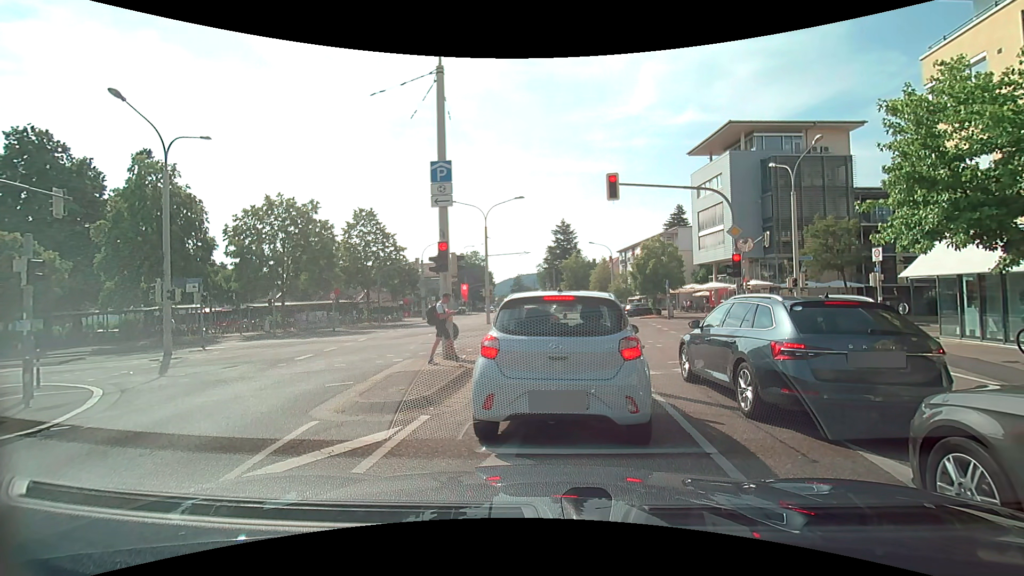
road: tertiary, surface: asphalt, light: Day
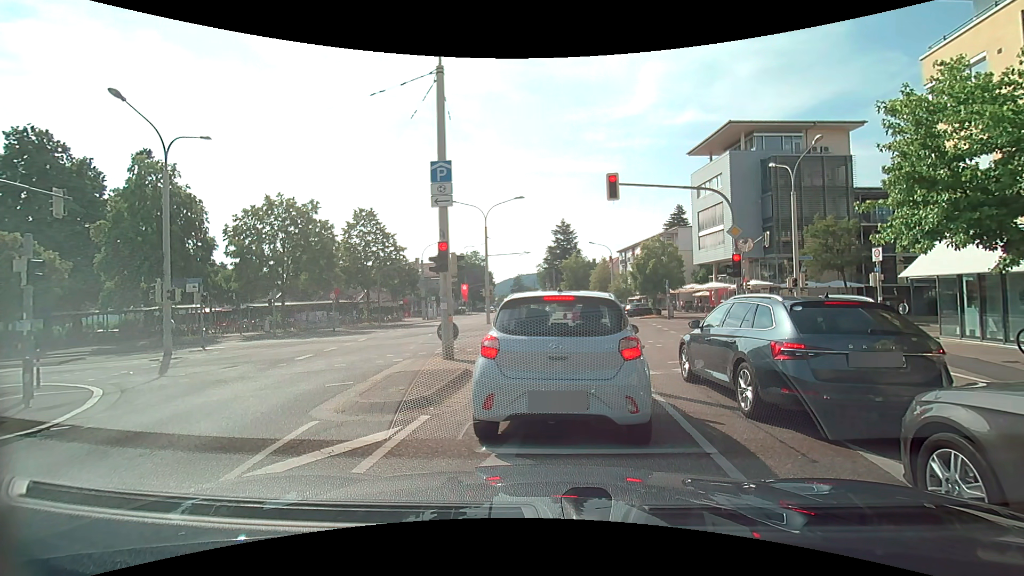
(0.0, 0.0) m; 0°
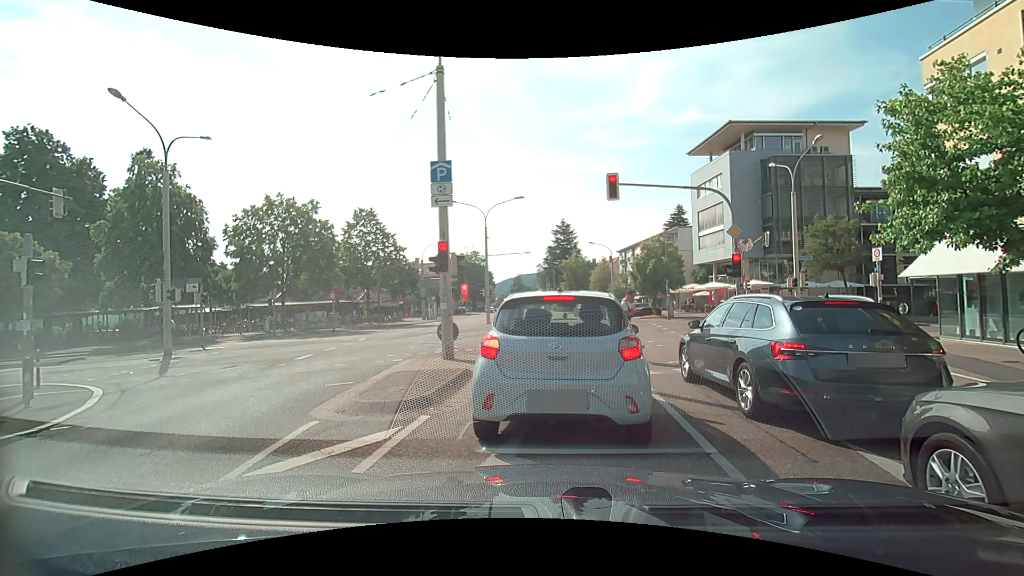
(0.0, 0.0) m; 0°
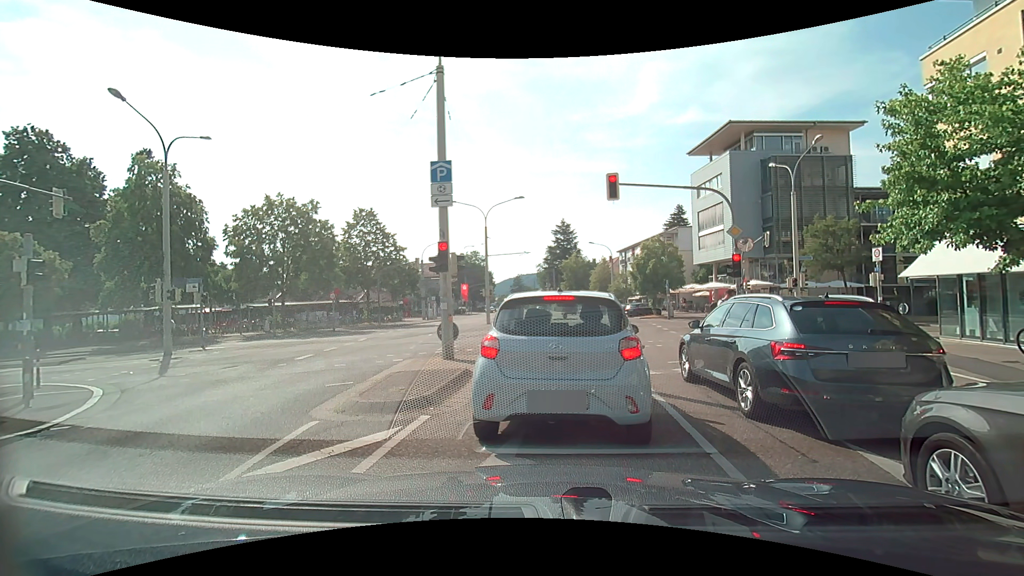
(0.0, 0.0) m; 0°
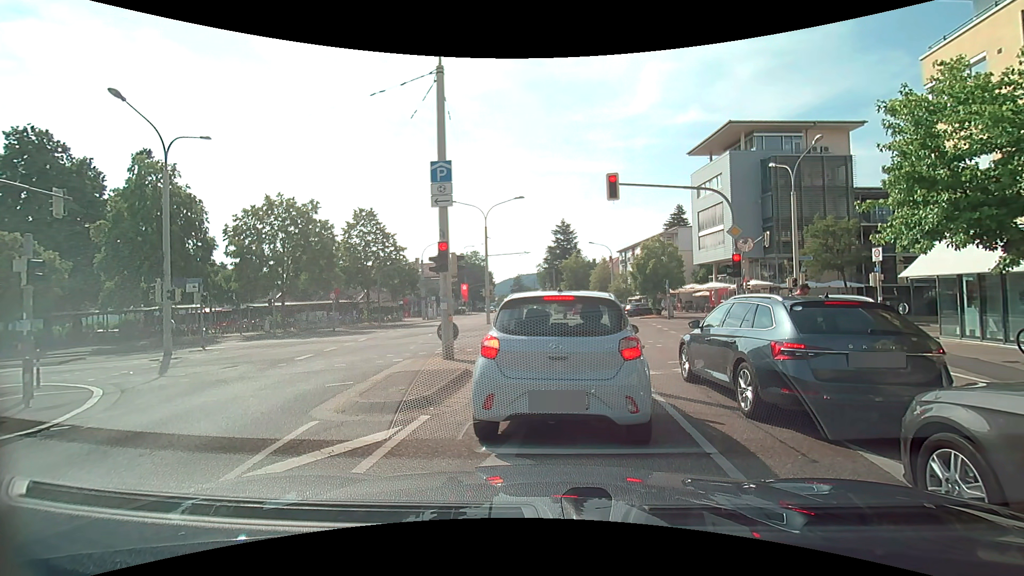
(0.0, 0.0) m; 0°
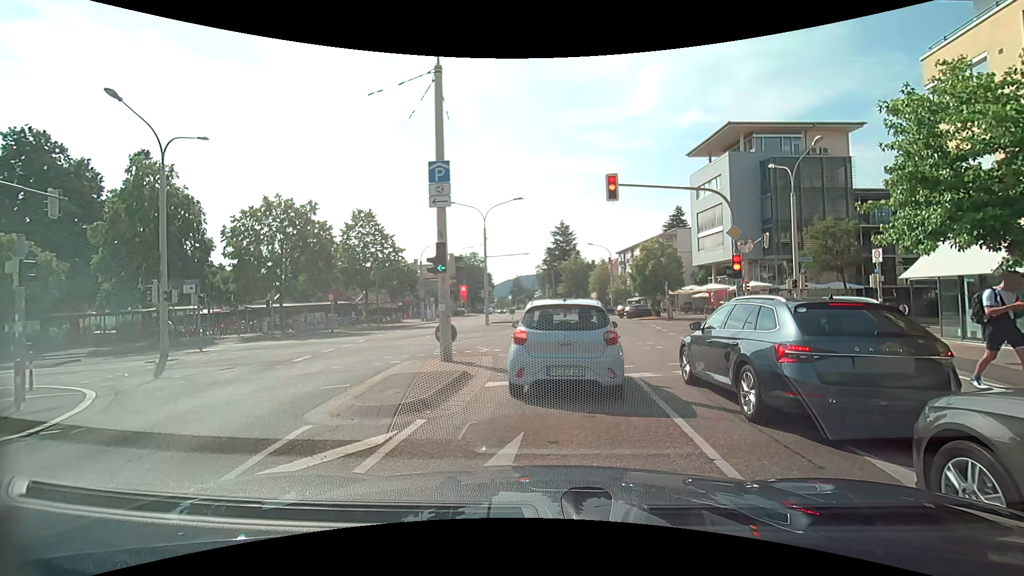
(0.0, +0.1) m; 0°
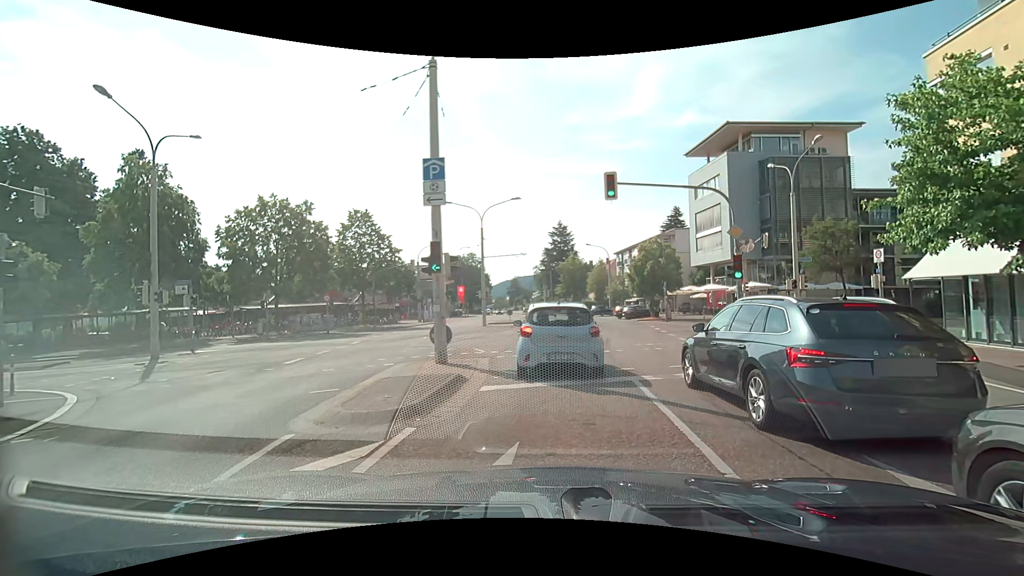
(0.0, +0.4) m; 0°
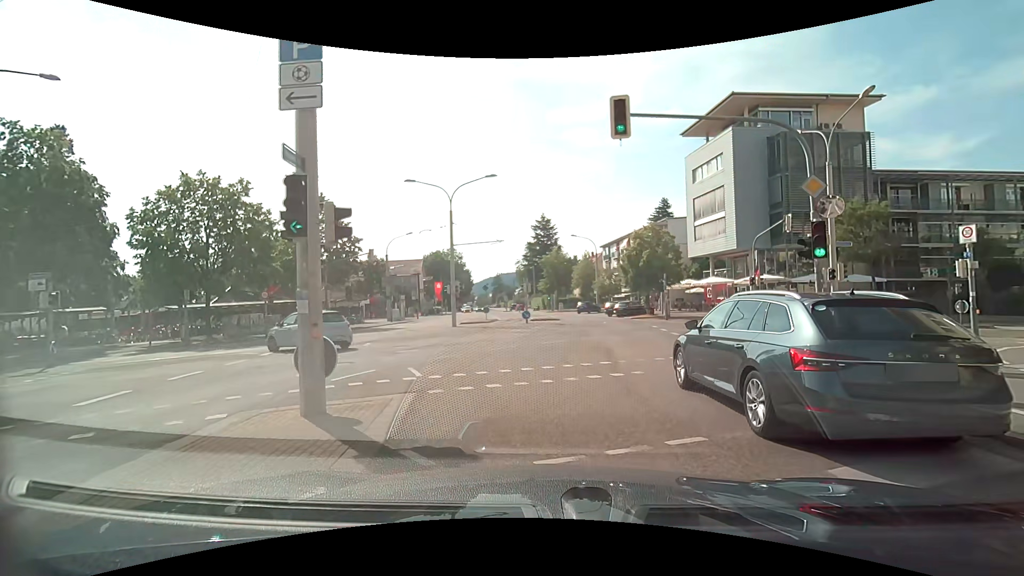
(+0.2, +6.3) m; +3°
